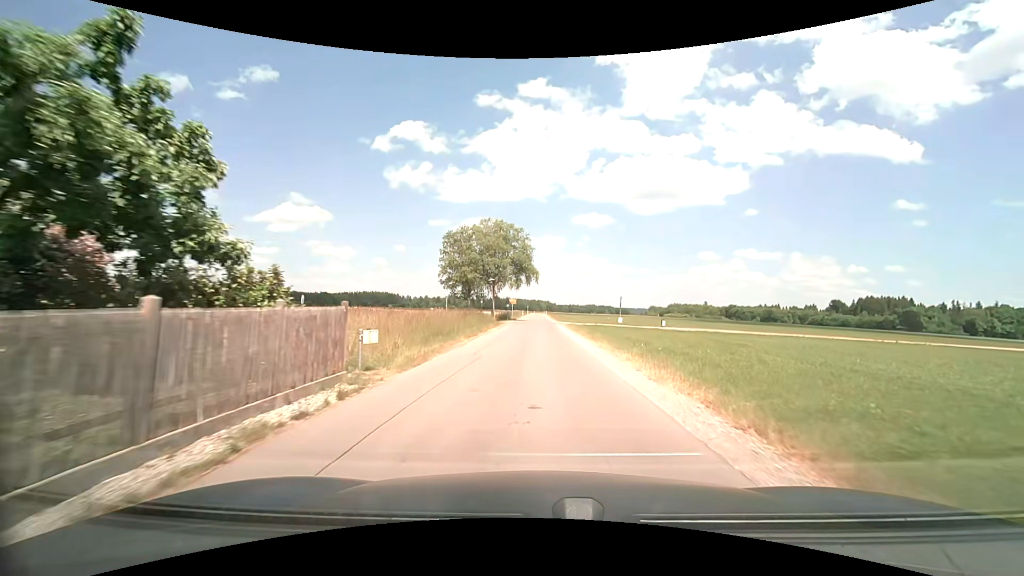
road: unclassified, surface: asphalt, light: Day
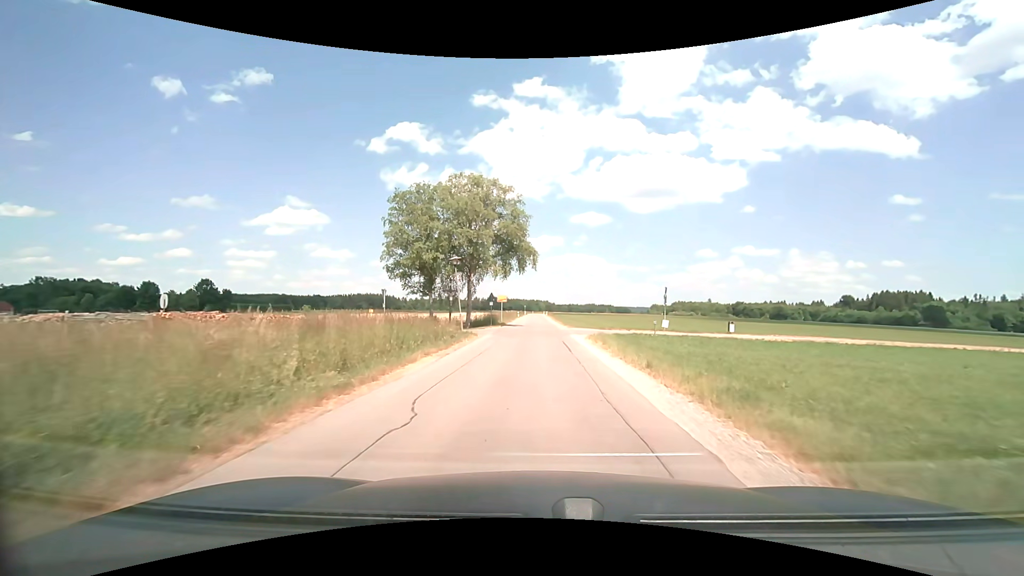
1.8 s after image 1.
(0.0, +21.2) m; 0°
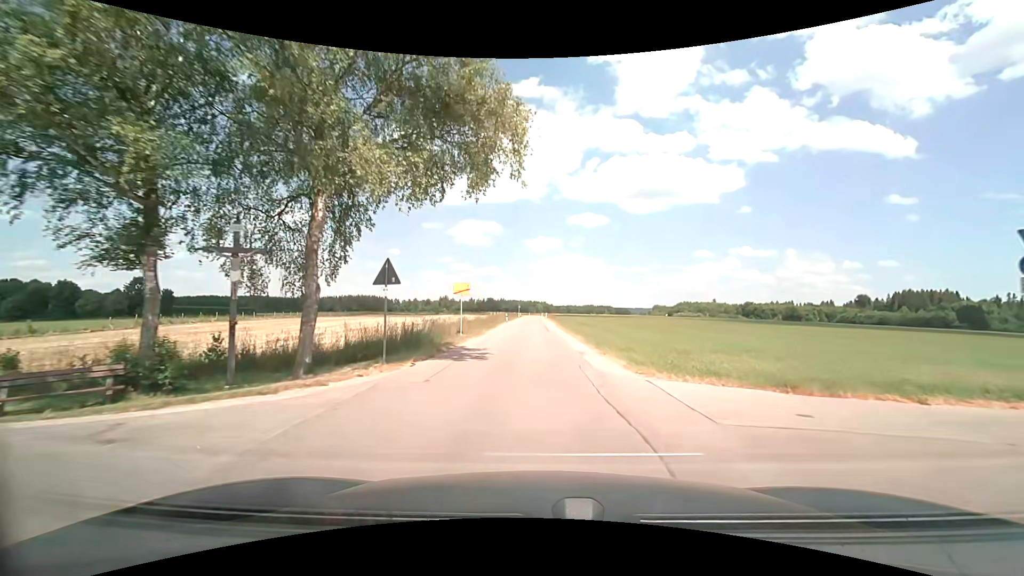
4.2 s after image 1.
(+0.2, +28.5) m; +1°
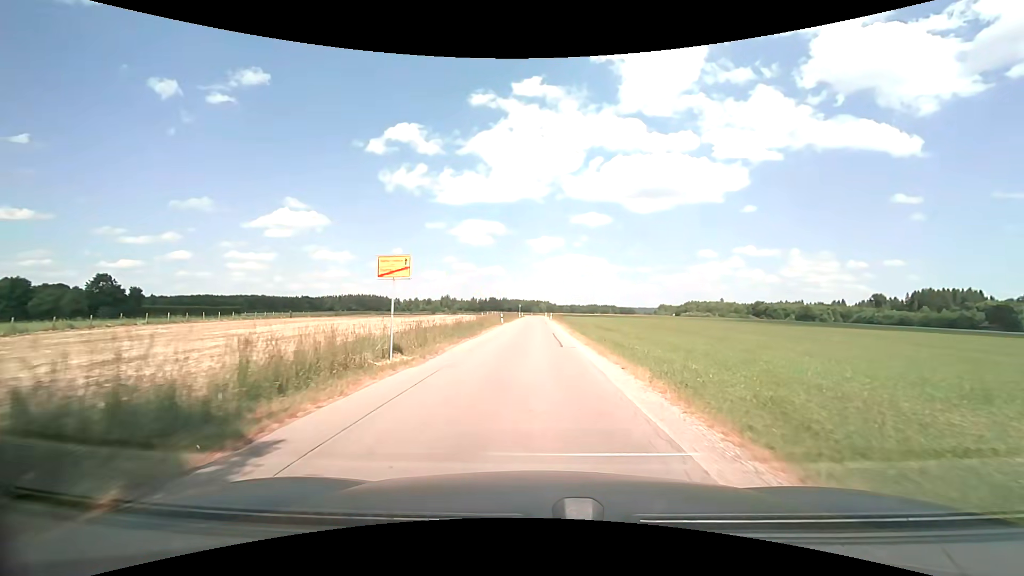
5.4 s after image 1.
(-0.1, +14.3) m; -1°
(0, +10) (0, +20) (0, +30) (0, +40) (0, +50) (0, +60) (0, +70) (0, +80) (0, +90) (0, +100) m
